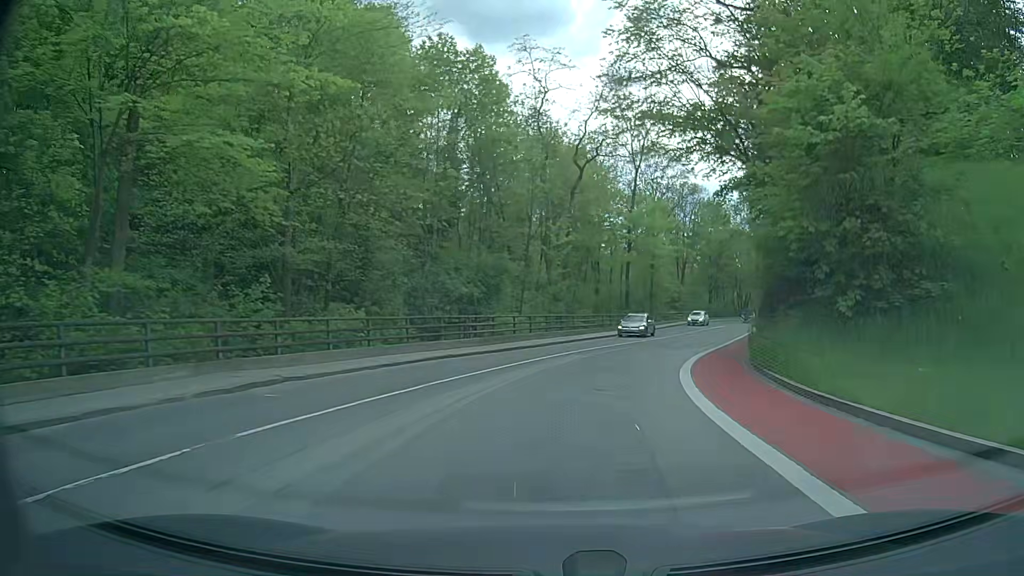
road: secondary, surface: asphalt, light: Day
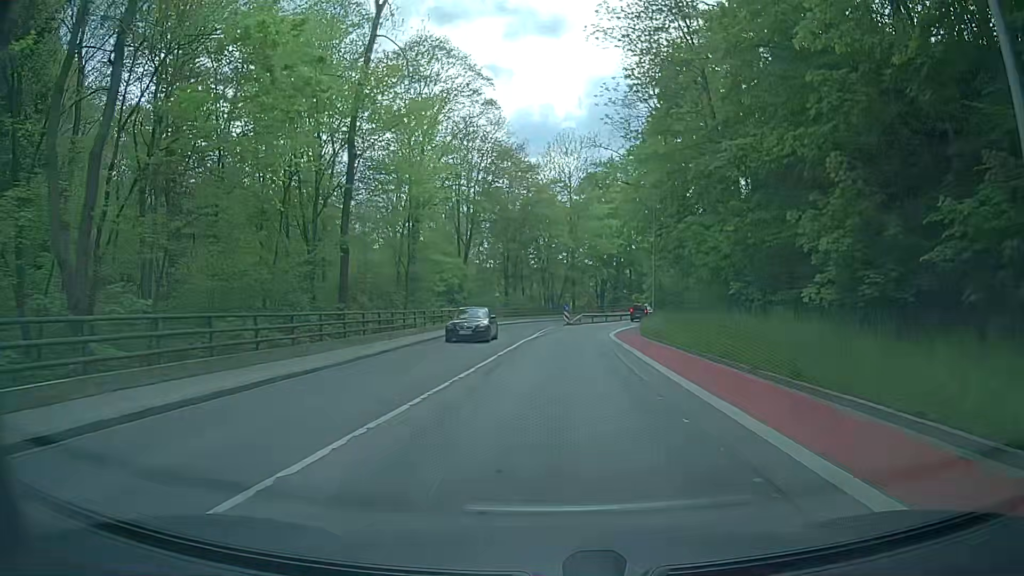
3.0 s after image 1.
(+6.3, +33.6) m; +19°
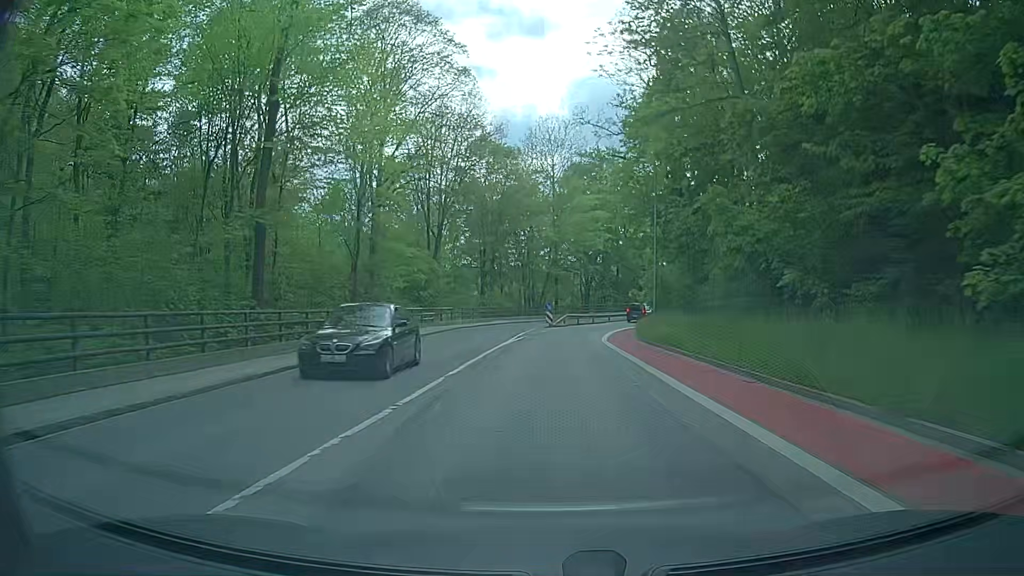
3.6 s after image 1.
(0.0, +6.9) m; +2°
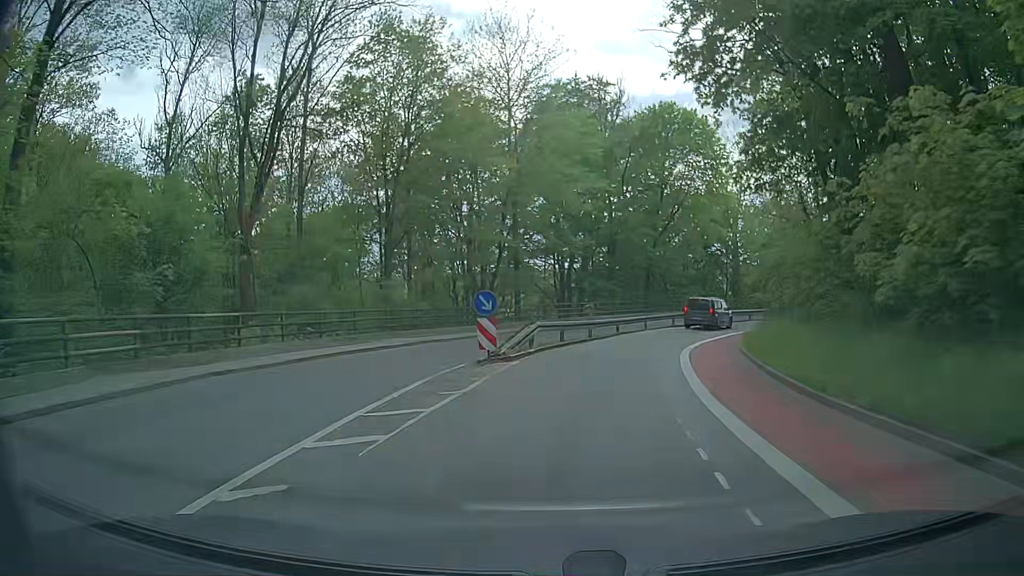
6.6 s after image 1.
(+0.2, +30.2) m; 0°
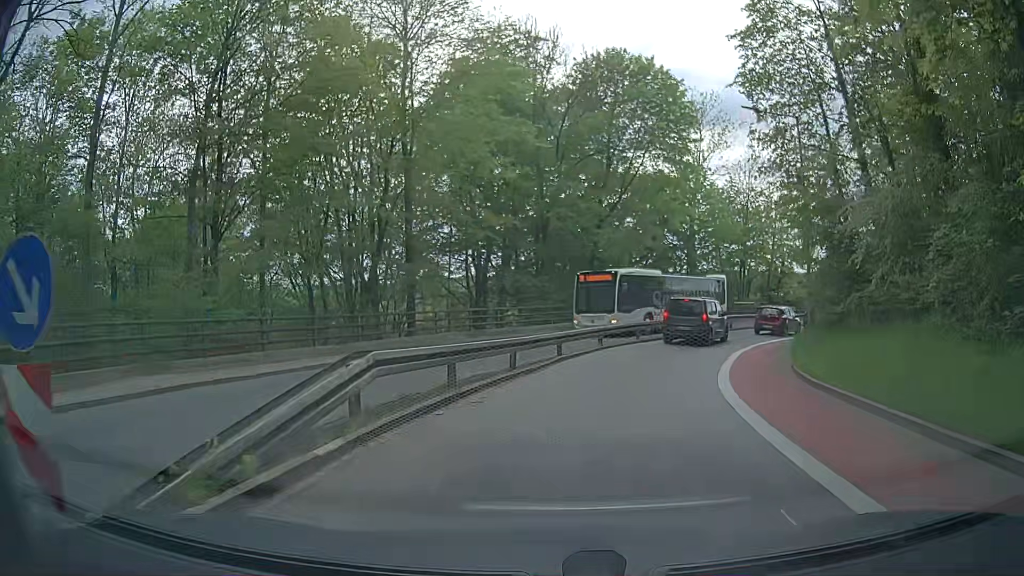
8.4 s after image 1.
(+1.2, +13.0) m; +8°
